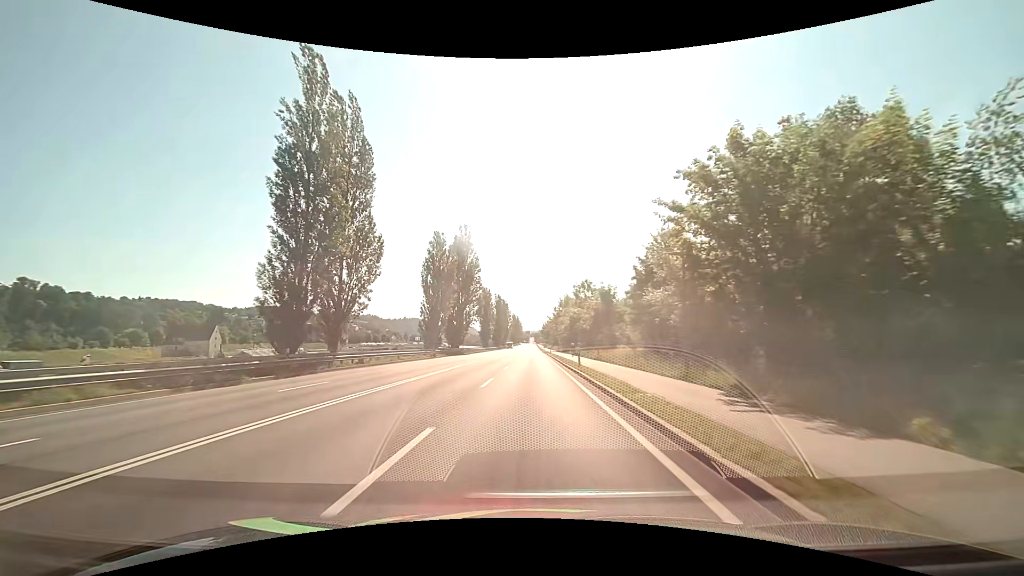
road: primary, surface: asphalt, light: Day
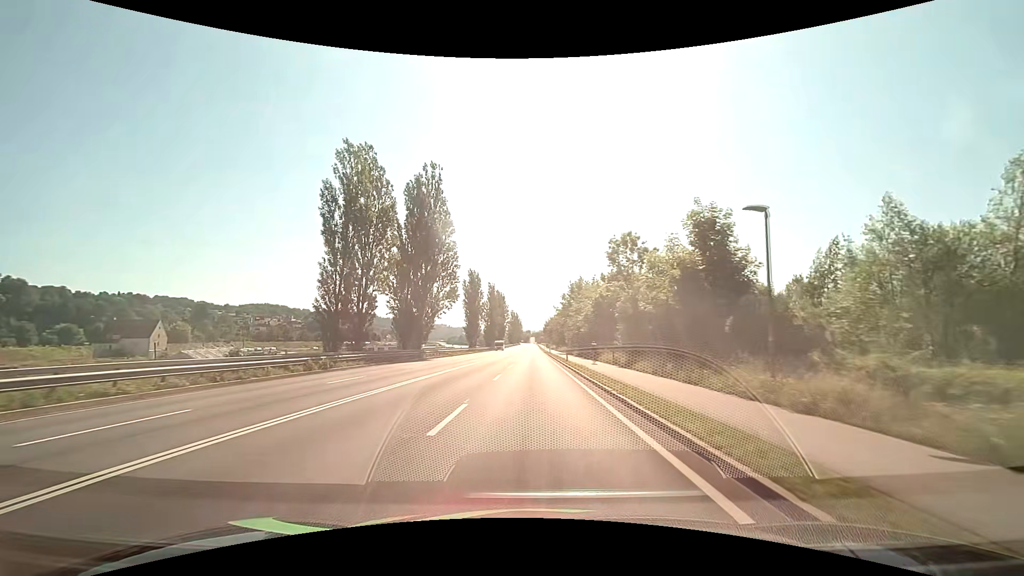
(+0.2, +32.5) m; +1°
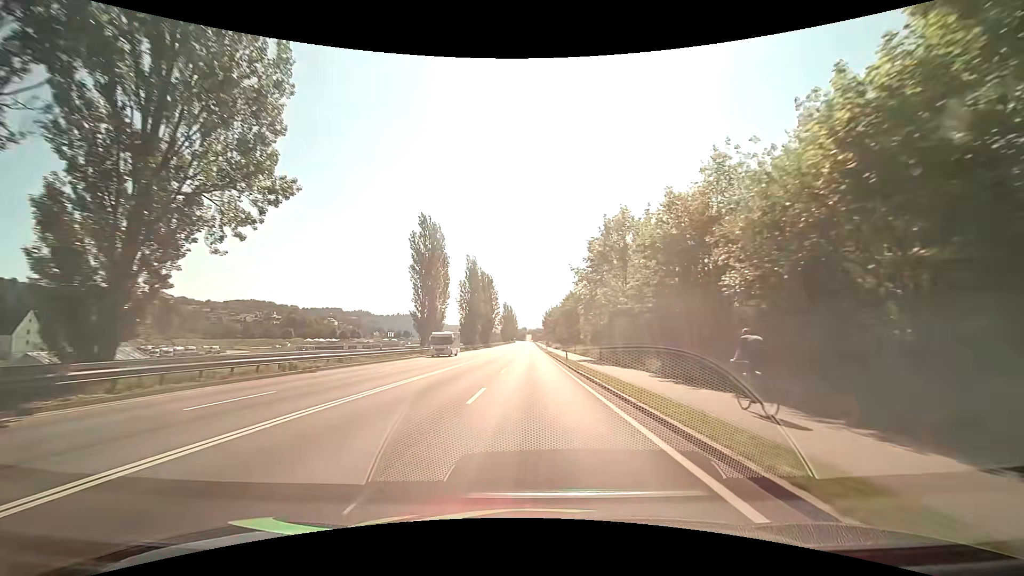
(-0.2, +44.3) m; 0°
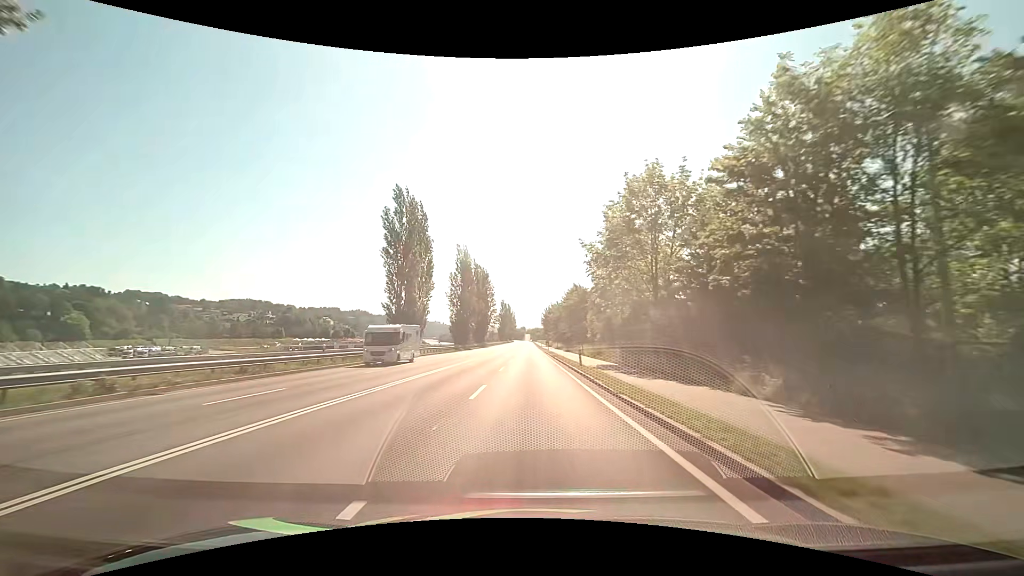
(+0.1, +11.2) m; 0°
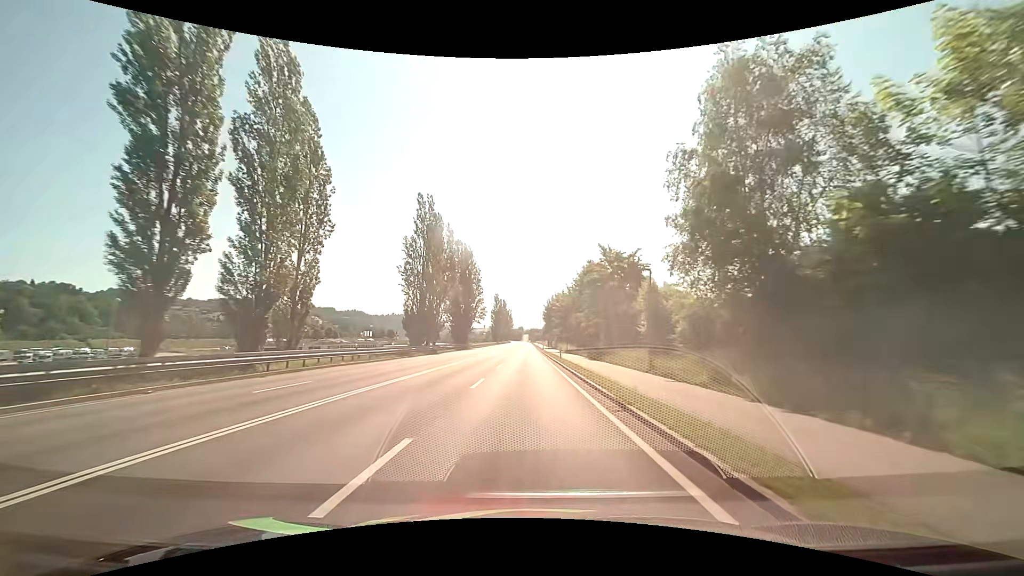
(+0.3, +33.4) m; 0°
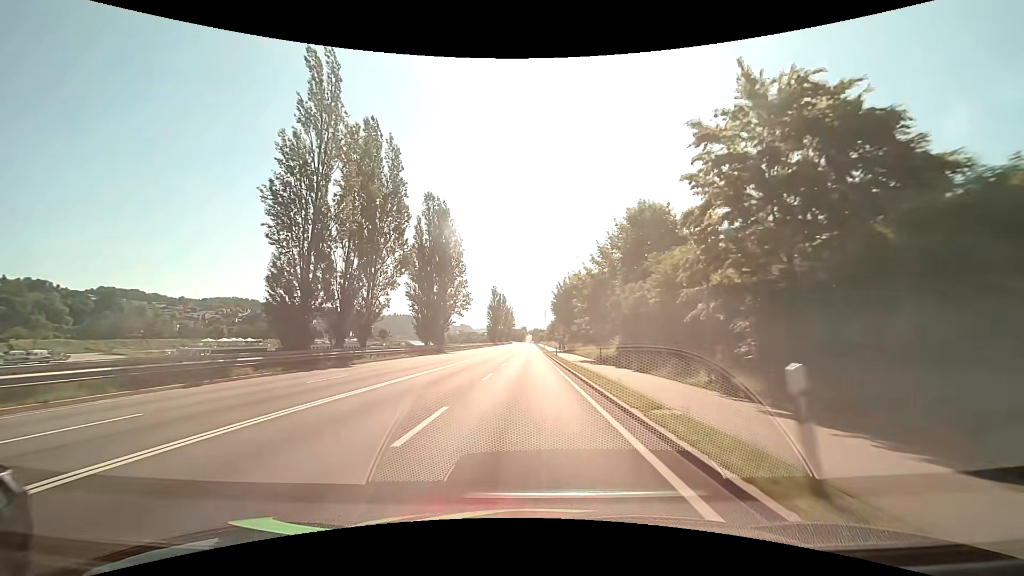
(0.0, +32.5) m; 0°
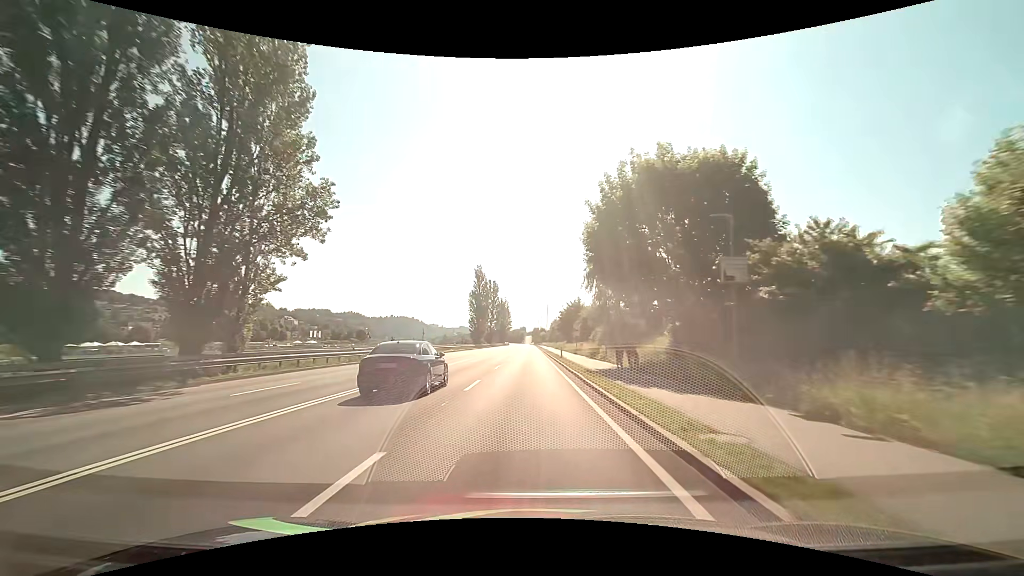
(+0.1, +52.6) m; 0°
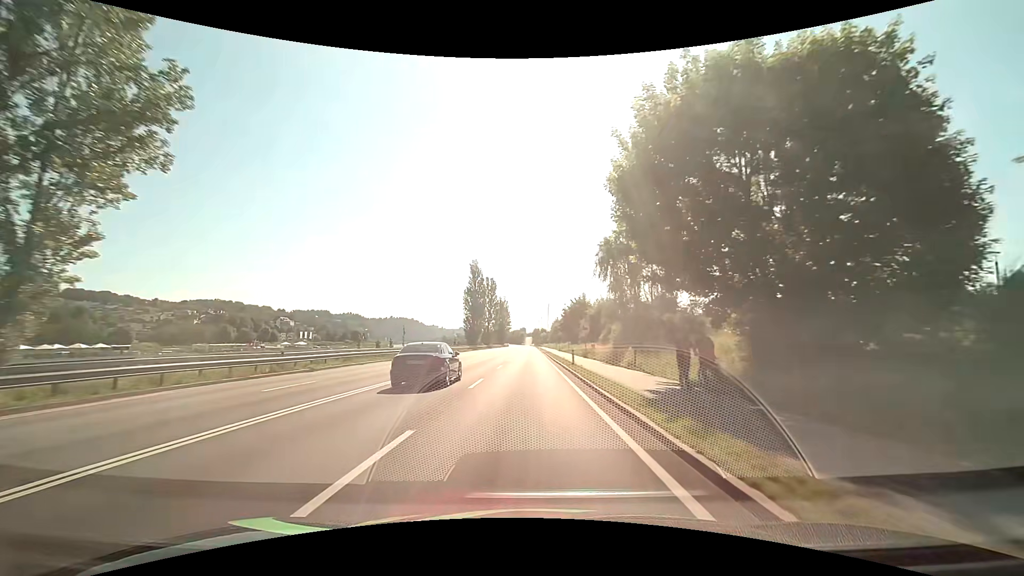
(0.0, +10.4) m; 0°
(0, +10) (0, +20) (0, +30) (0, +40) (0, +50) (0, +60) (0, +70) (0, +80) (0, +90) (0, +100) m
